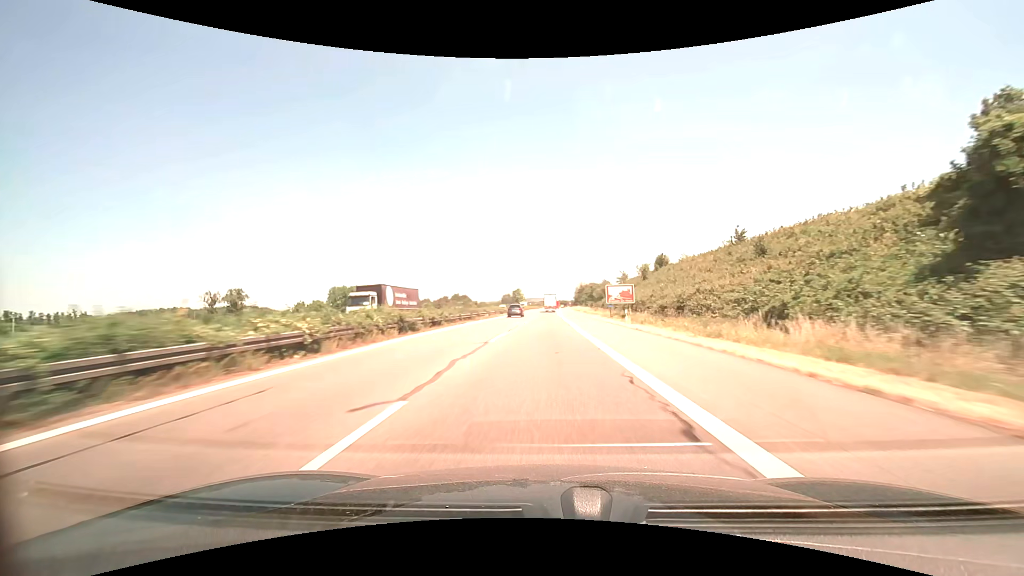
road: motorway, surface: asphalt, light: Day
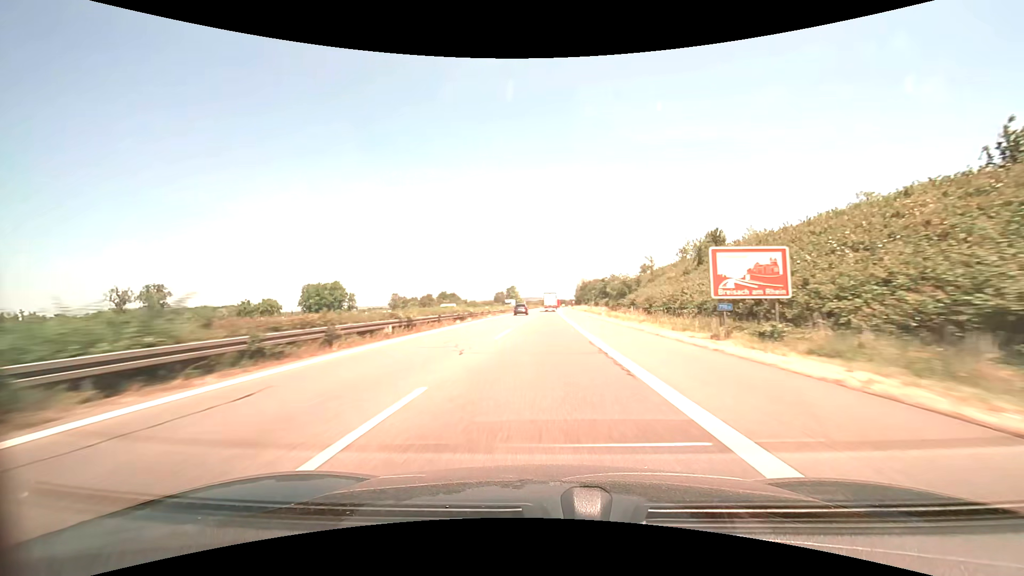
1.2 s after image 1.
(+0.1, +34.8) m; 0°
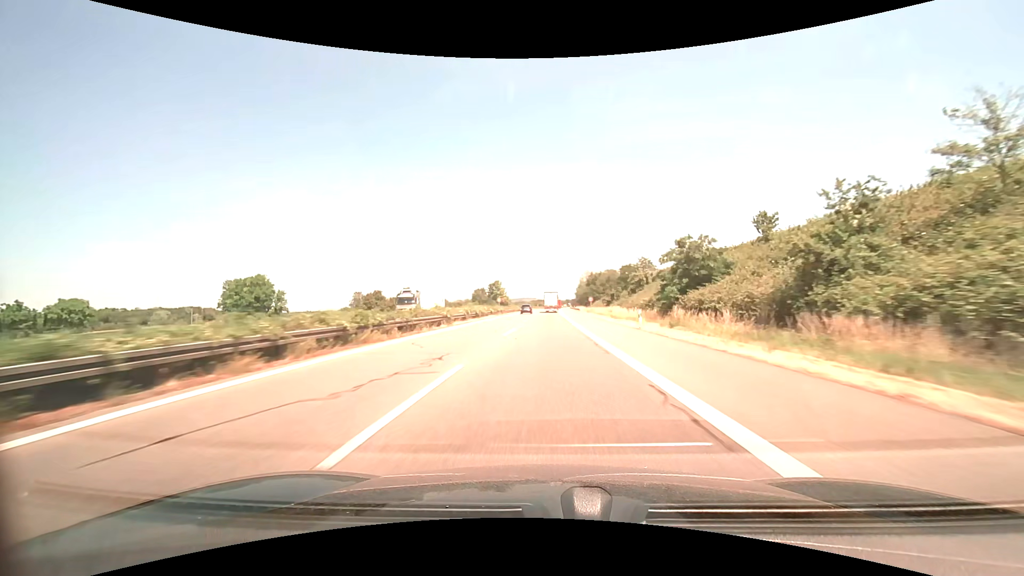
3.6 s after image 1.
(+0.3, +69.7) m; +1°
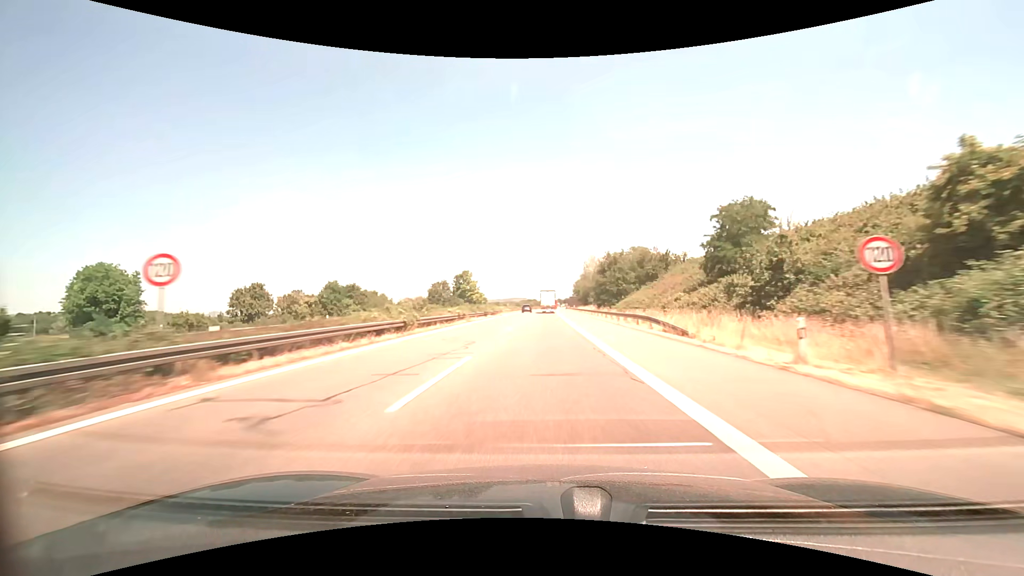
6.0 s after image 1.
(+0.7, +69.7) m; +1°
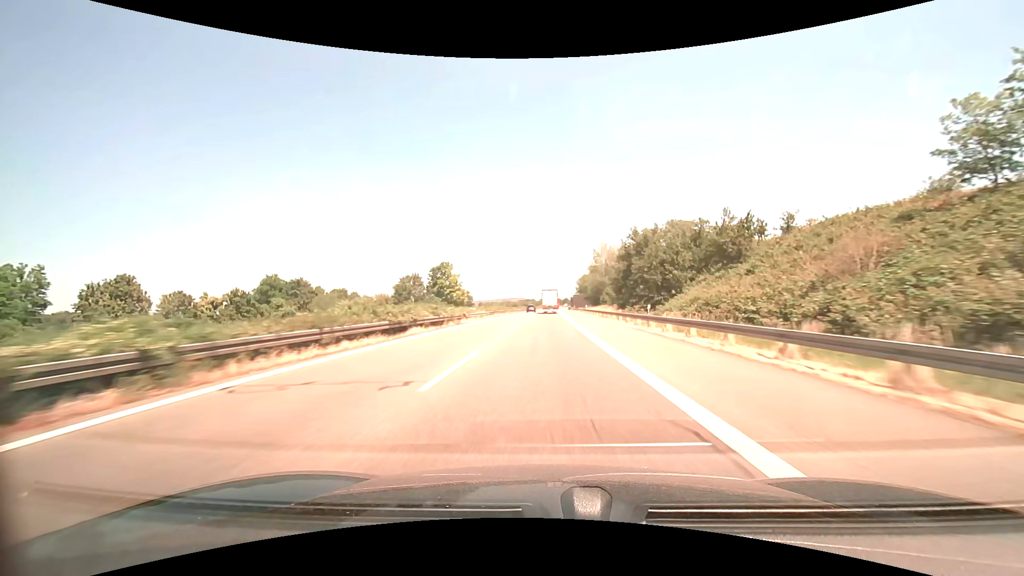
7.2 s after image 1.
(0.0, +34.6) m; 0°
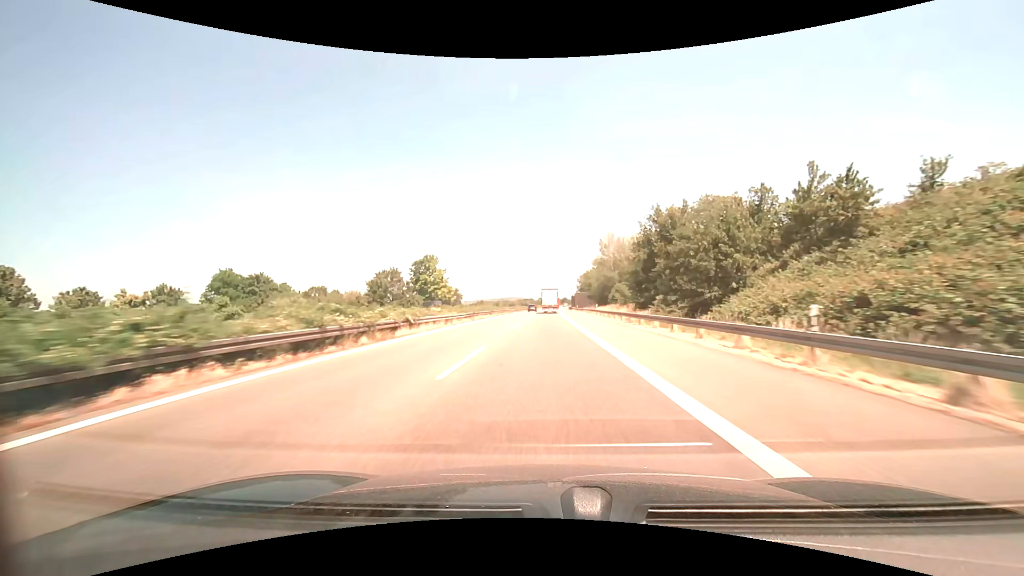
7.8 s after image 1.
(0.0, +17.1) m; 0°
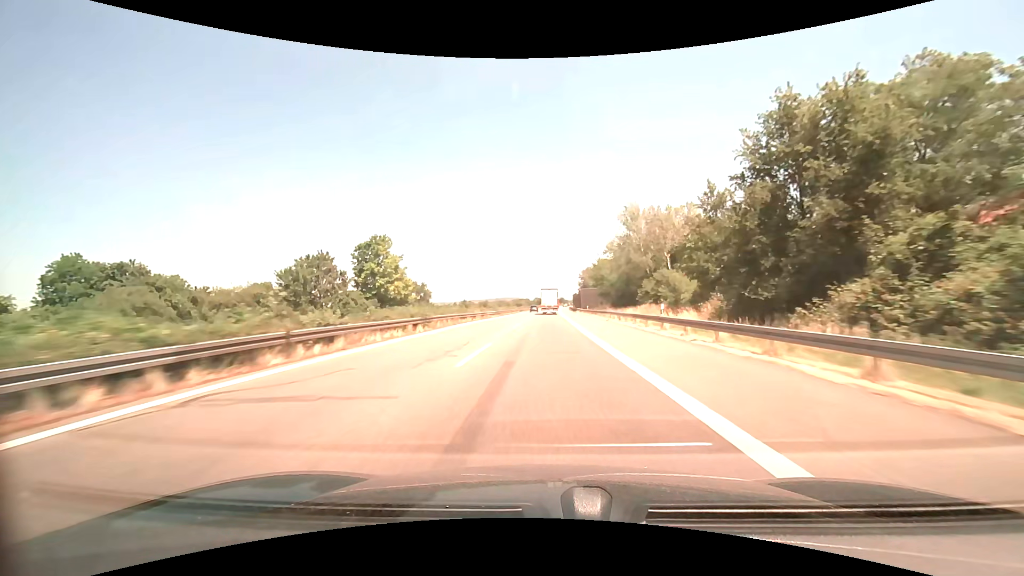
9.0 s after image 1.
(+0.1, +33.9) m; 0°
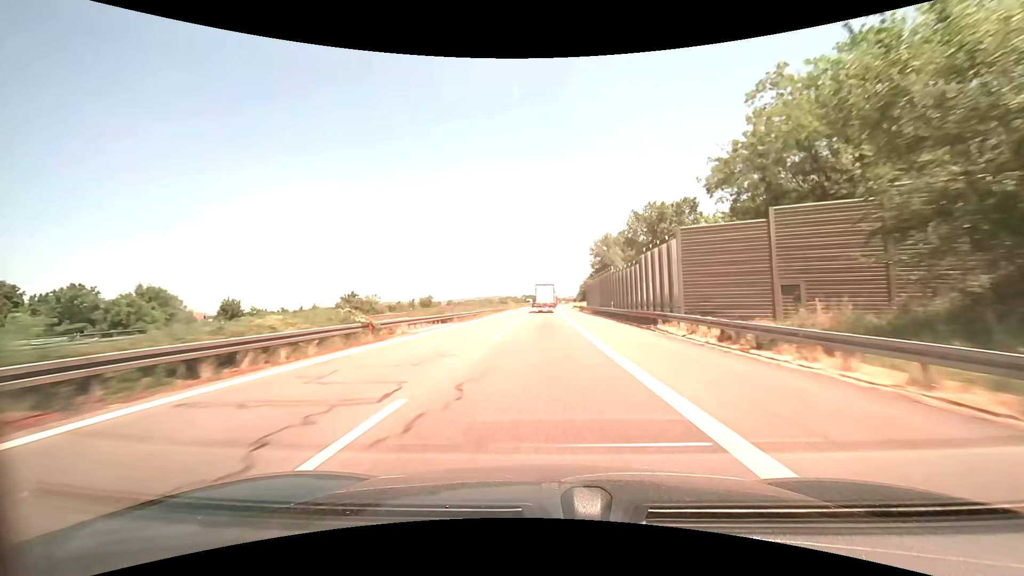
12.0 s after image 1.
(+0.9, +82.9) m; +1°
(0, +10) (0, +20) (0, +30) (0, +40) (0, +50) (0, +60) (0, +70) (+1, +80) (+1, +90) (+1, +100) m
